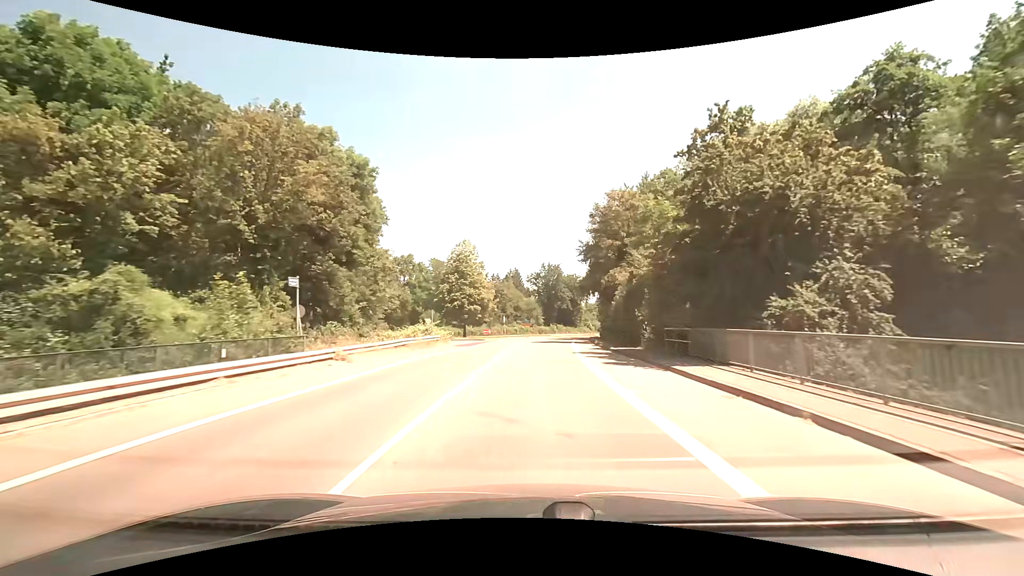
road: tertiary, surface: asphalt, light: Day
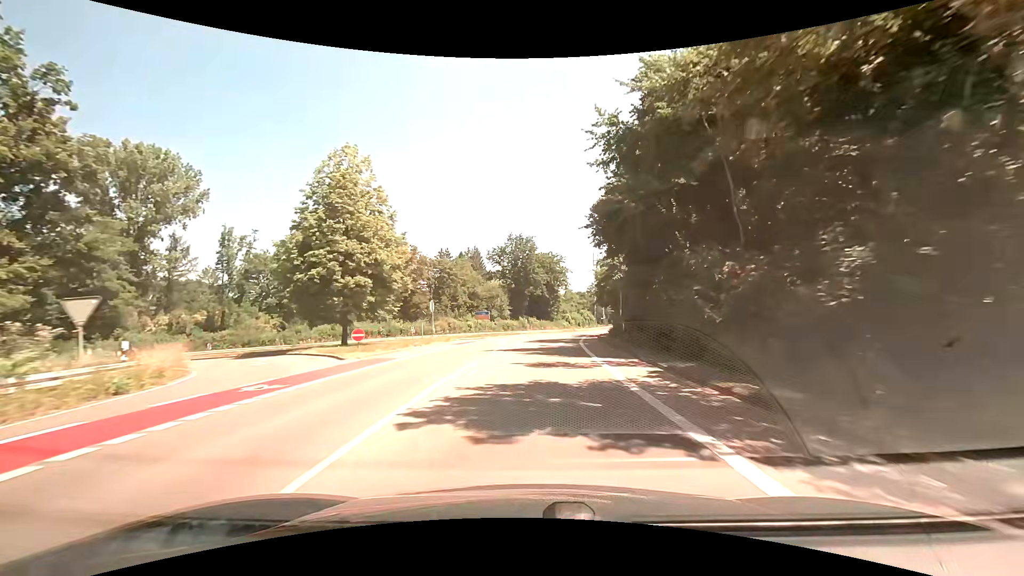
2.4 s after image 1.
(+1.3, +36.8) m; +4°
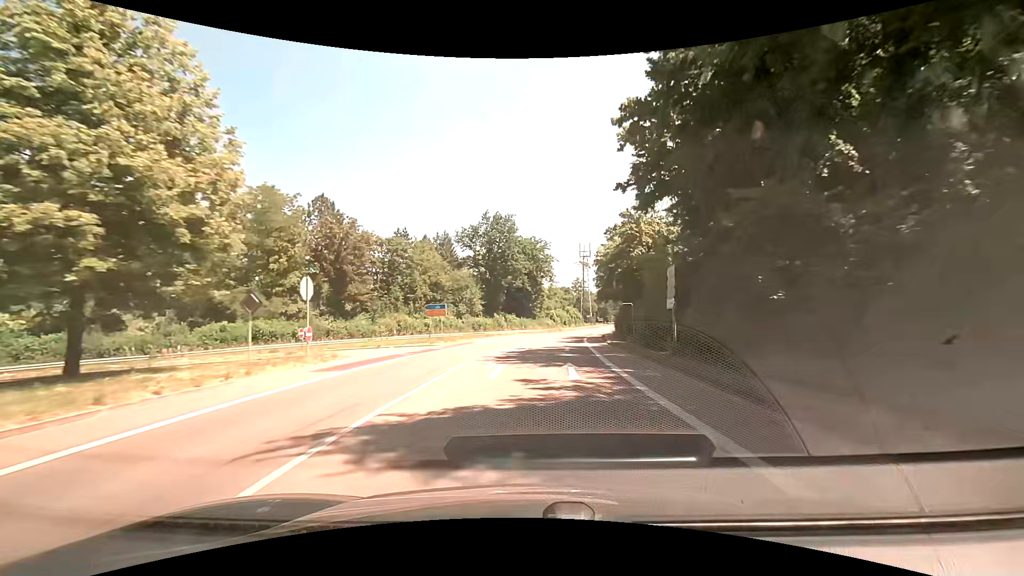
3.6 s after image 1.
(+0.2, +19.2) m; +1°
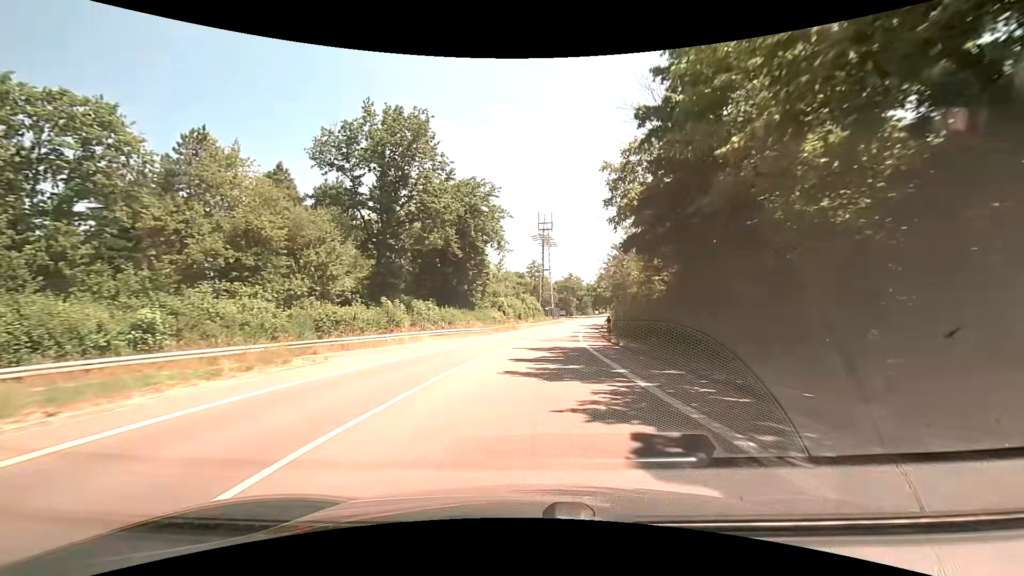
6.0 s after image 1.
(+2.1, +38.5) m; +6°
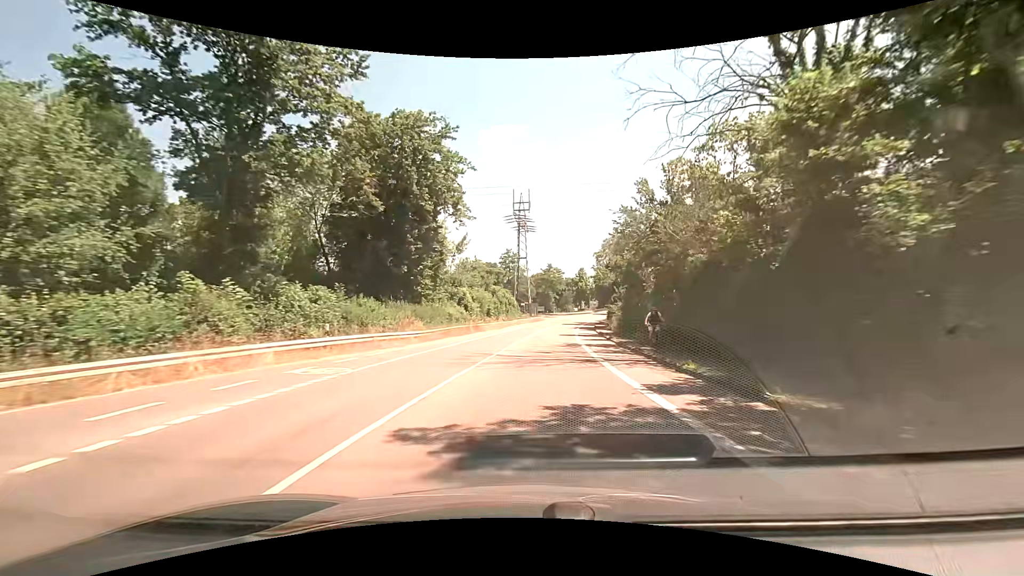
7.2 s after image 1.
(+0.5, +18.9) m; +4°
